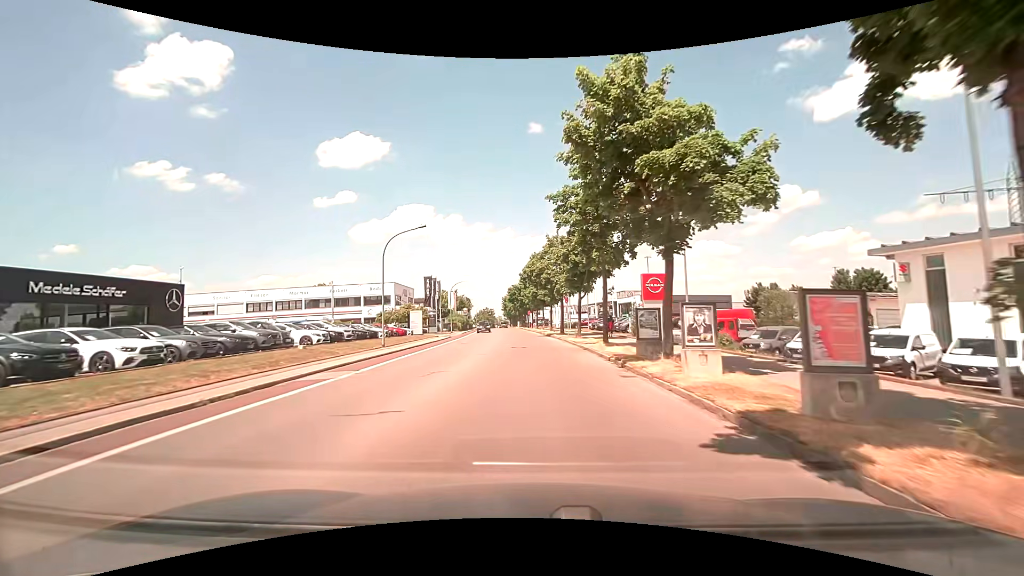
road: tertiary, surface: asphalt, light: Day
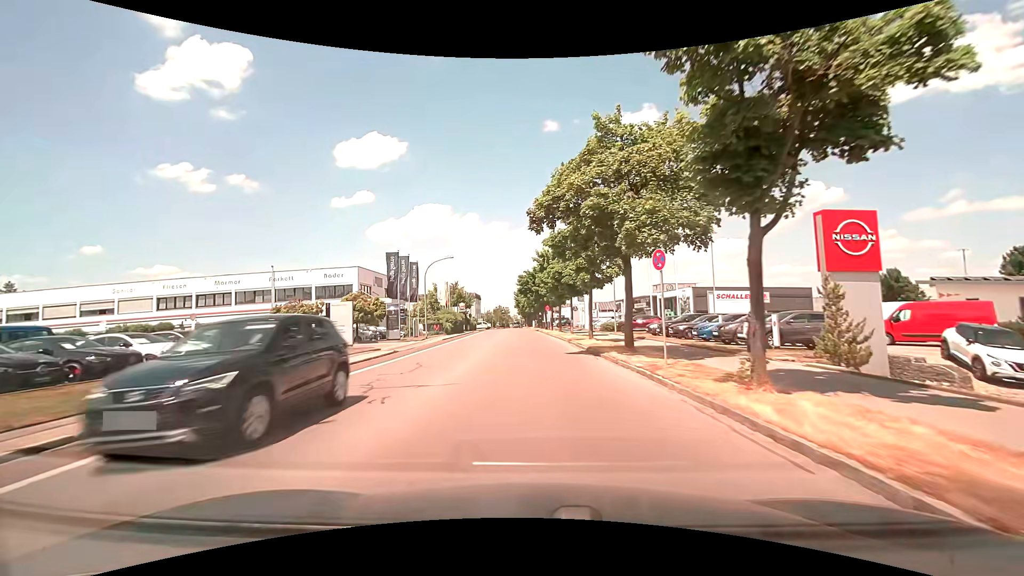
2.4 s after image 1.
(-0.4, +25.1) m; -1°
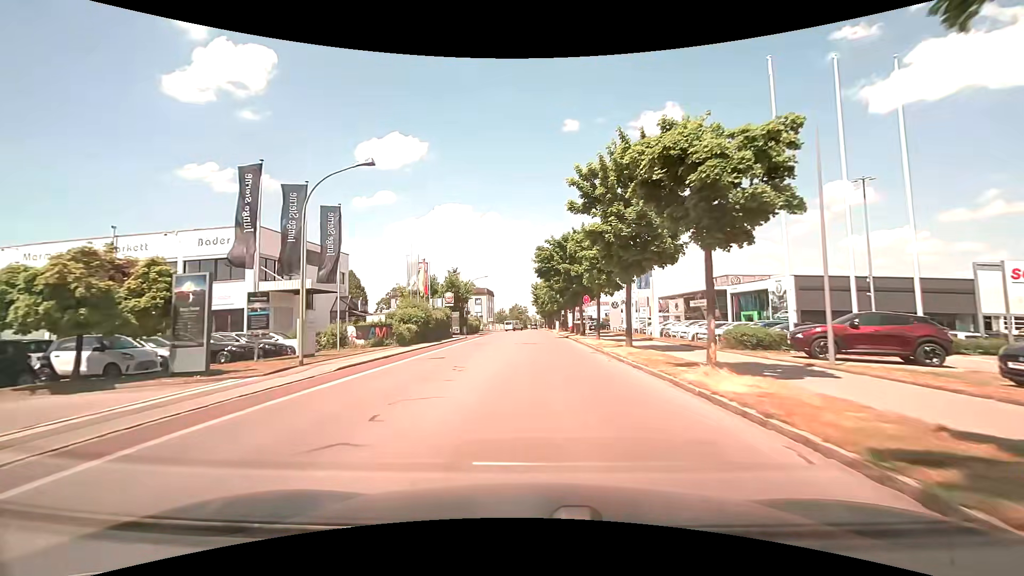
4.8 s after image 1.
(-1.0, +26.7) m; -3°
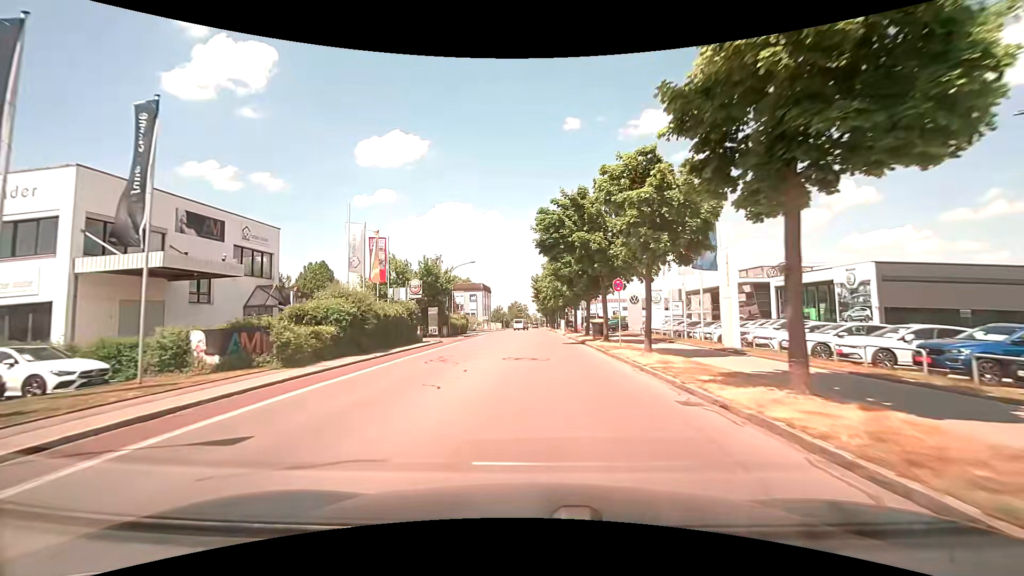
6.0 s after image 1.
(0.0, +13.8) m; 0°
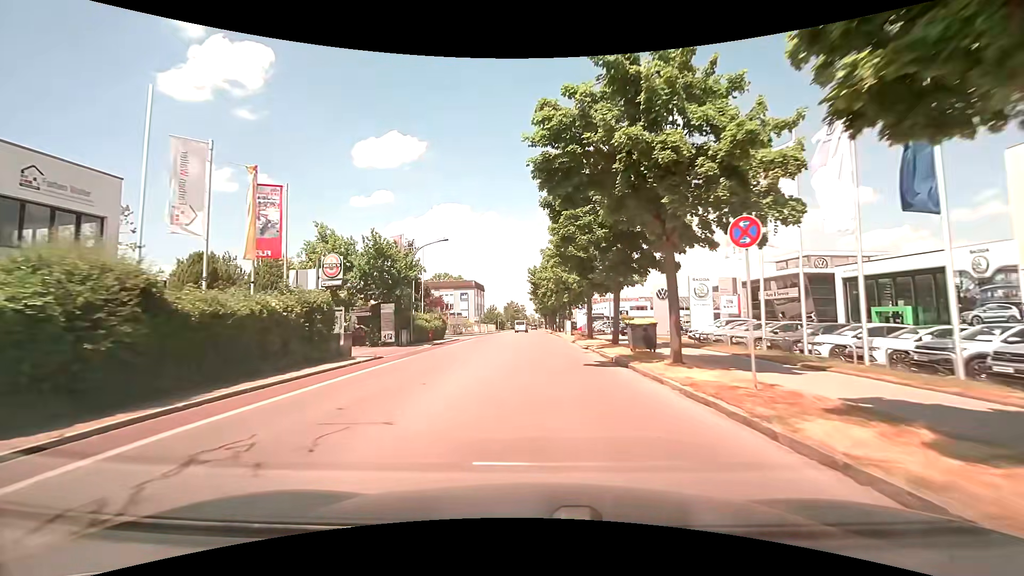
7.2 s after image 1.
(+0.1, +14.0) m; +1°
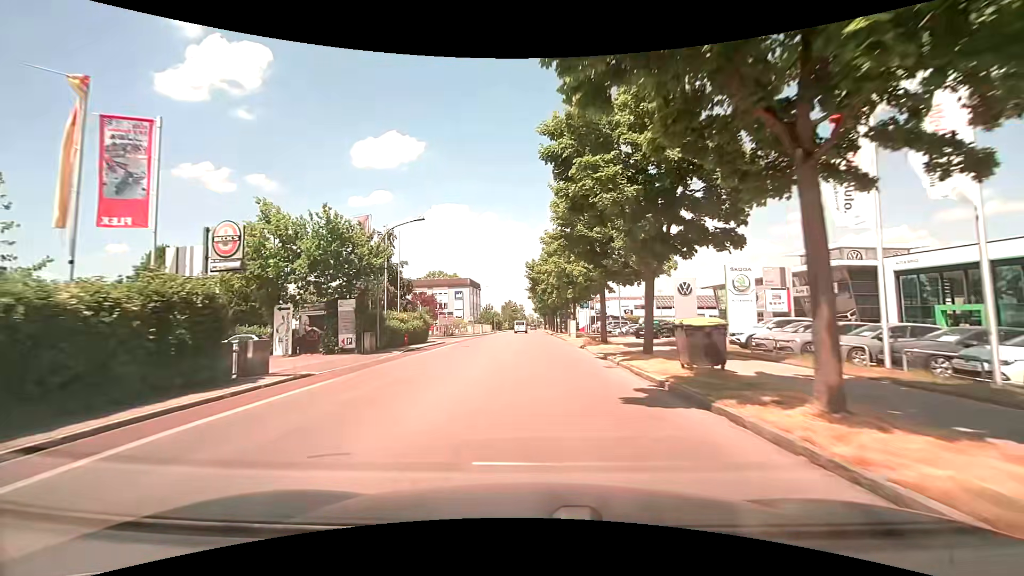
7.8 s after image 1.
(0.0, +7.1) m; 0°
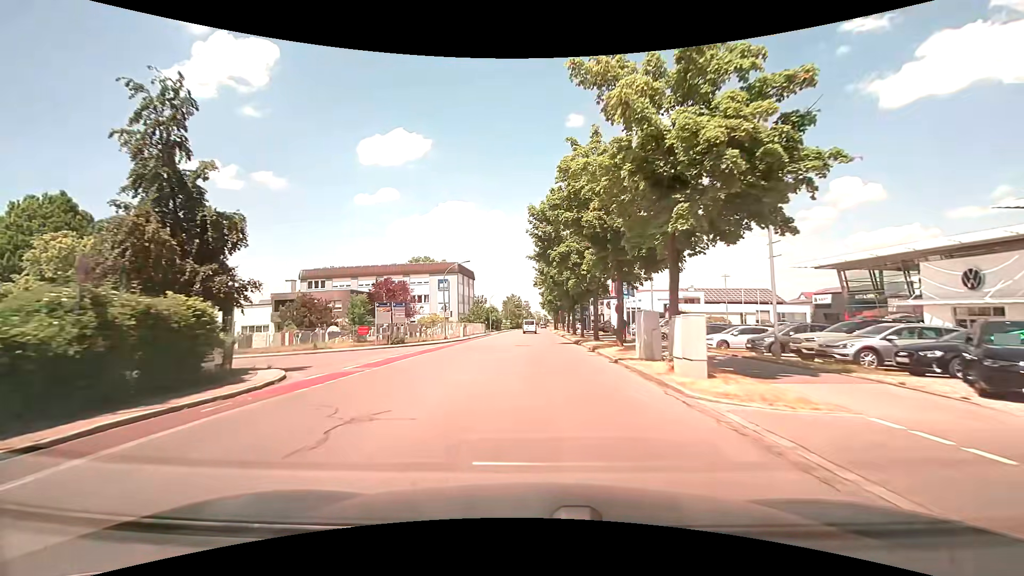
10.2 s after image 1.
(-0.4, +28.7) m; -1°
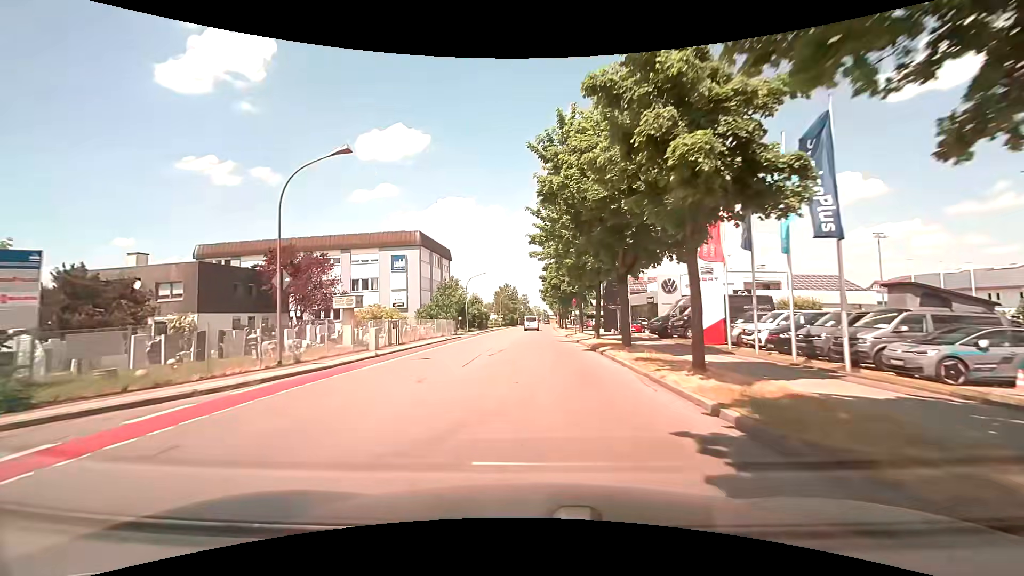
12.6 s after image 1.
(+0.2, +29.4) m; +1°
(0, +10) (0, +20) (0, +30) (0, +40) (0, +50) (+1, +60) (0, +70) (0, +80) (0, +90) (+1, +100) m
